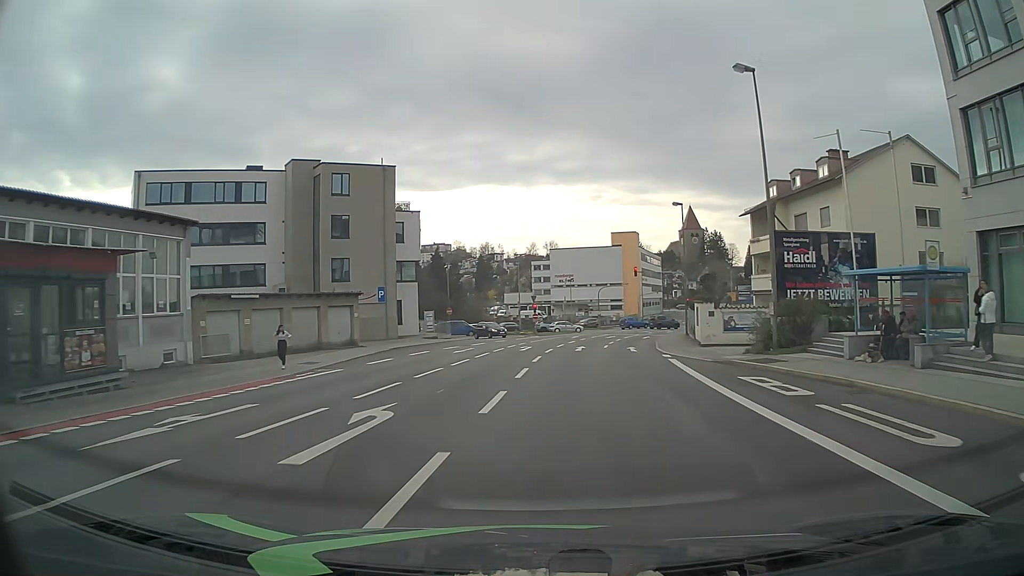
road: tertiary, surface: asphalt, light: Day
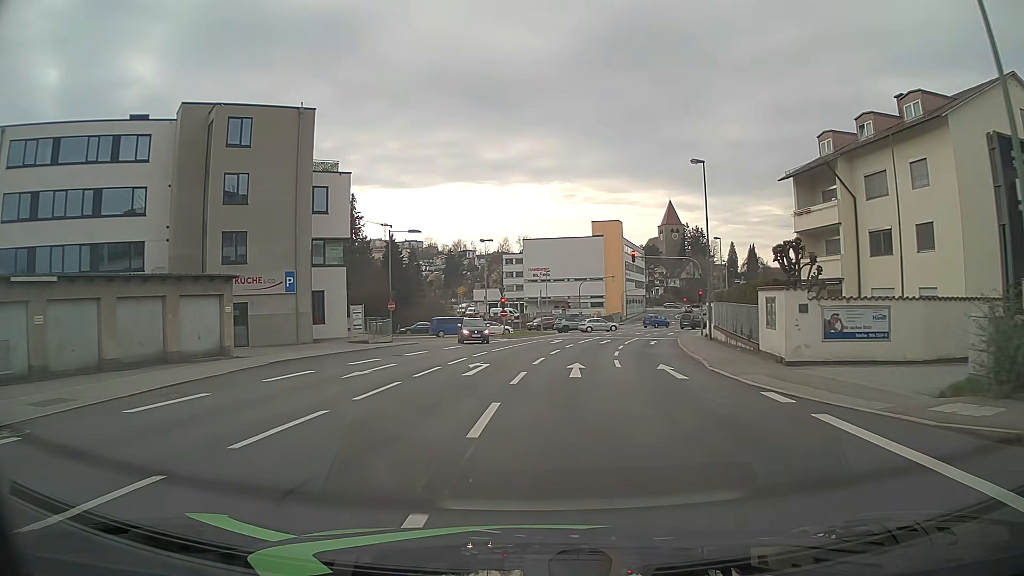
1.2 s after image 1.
(+0.3, +14.2) m; +2°
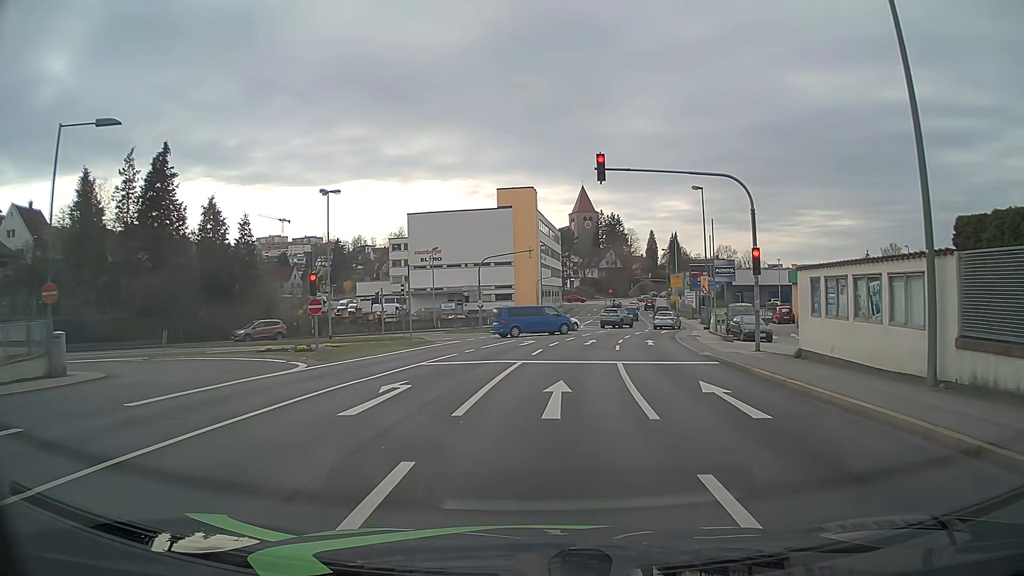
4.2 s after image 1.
(+2.0, +27.9) m; +8°
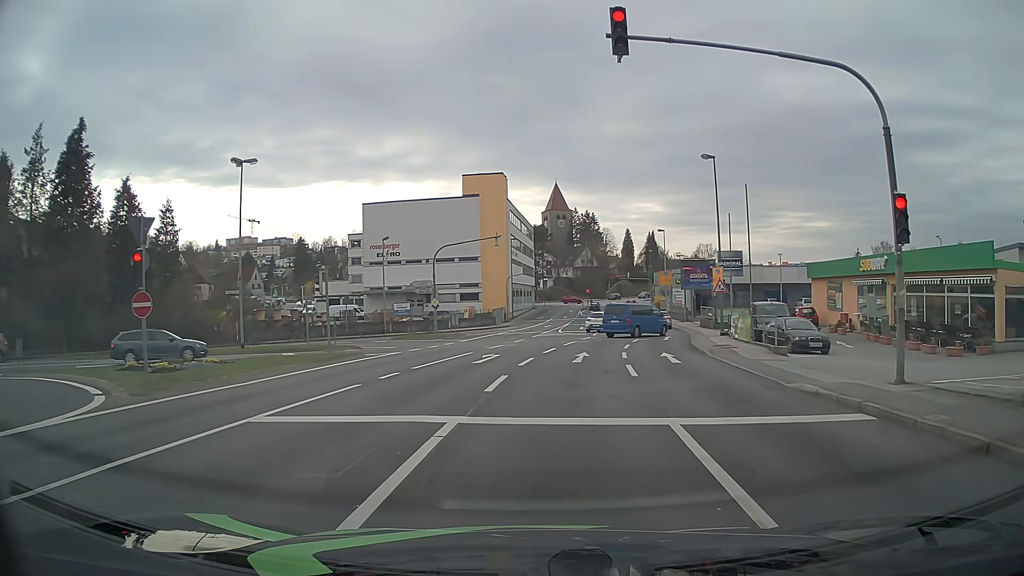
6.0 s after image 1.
(+0.2, +10.1) m; +4°
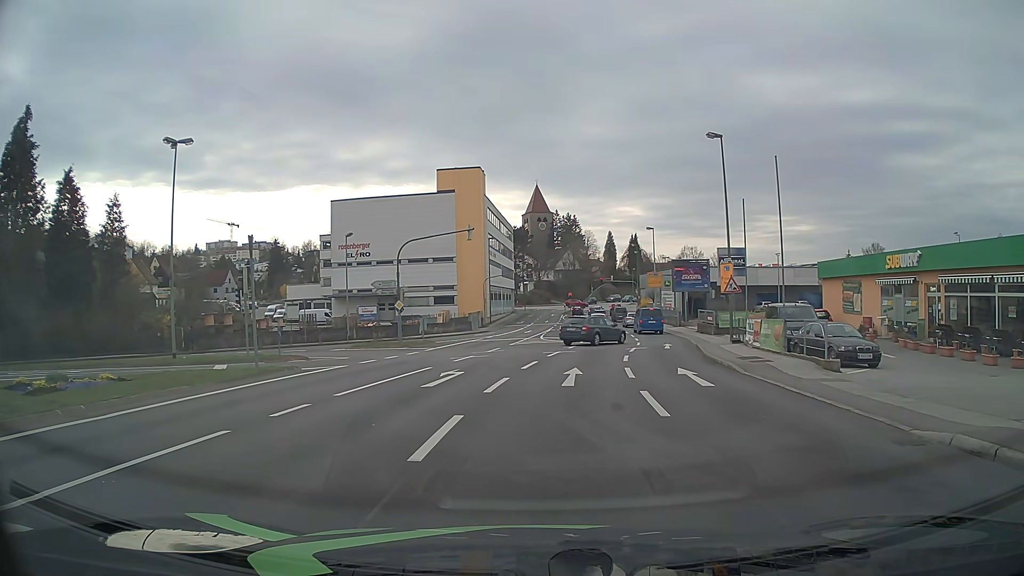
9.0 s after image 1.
(0.0, +5.2) m; -1°
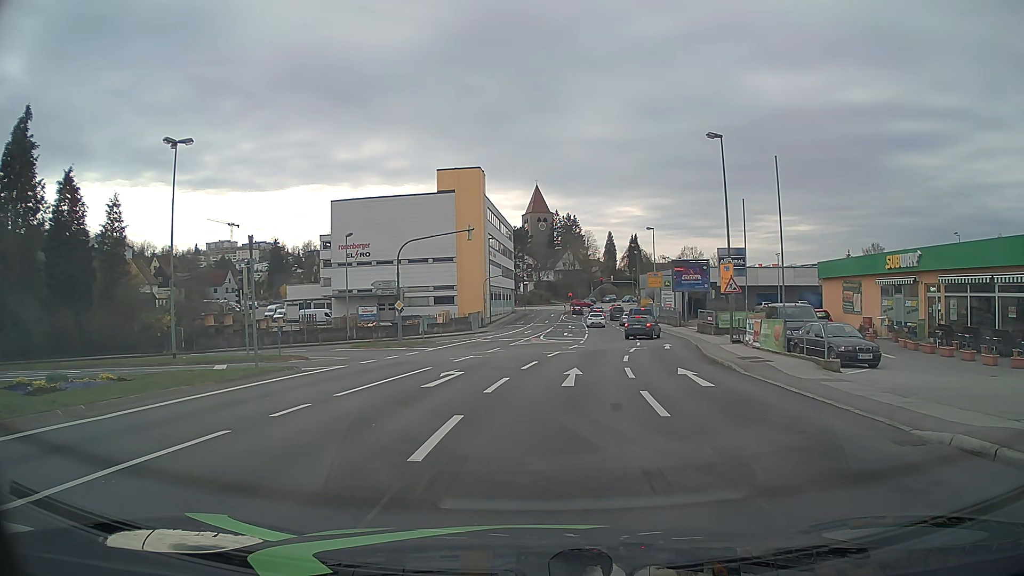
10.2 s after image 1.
(0.0, 0.0) m; 0°
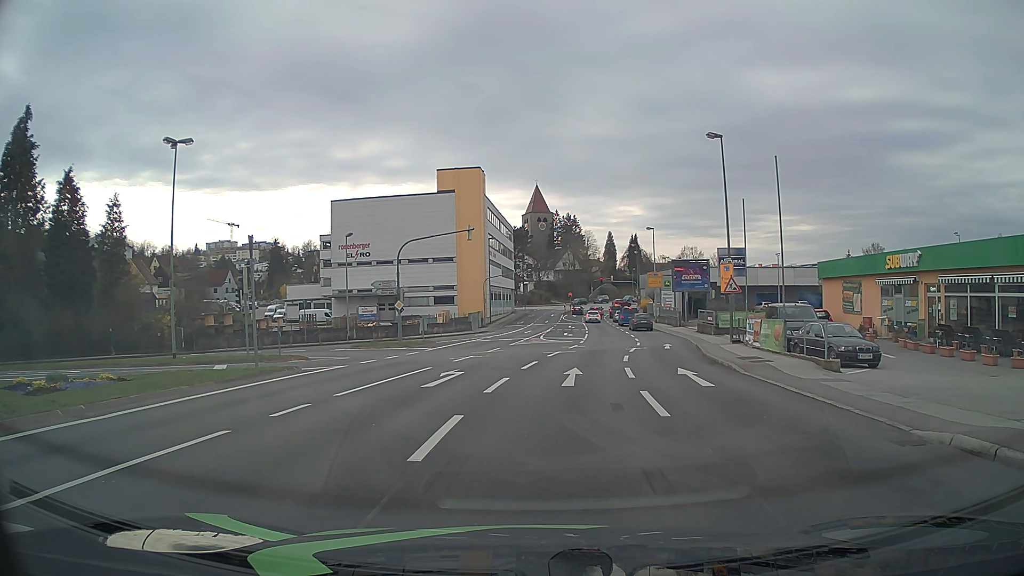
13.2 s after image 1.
(0.0, 0.0) m; 0°
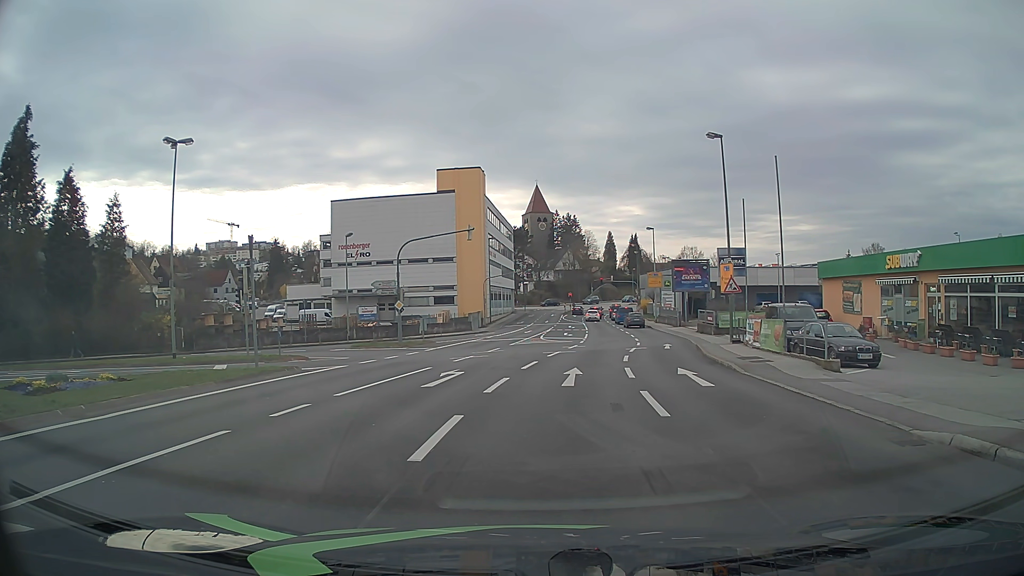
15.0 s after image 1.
(0.0, 0.0) m; 0°
(0, +10) (+2, +20) (+3, +30) (+5, +40) (+6, +50) (+7, +60) (+8, +69) (+9, +79) (+10, +89) (+11, +99) m
